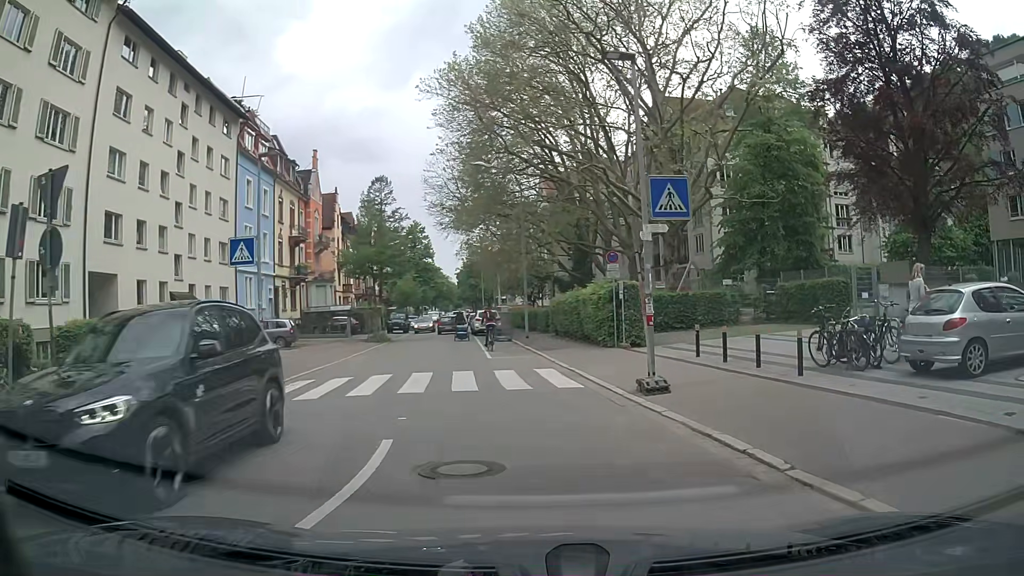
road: unclassified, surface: asphalt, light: Day
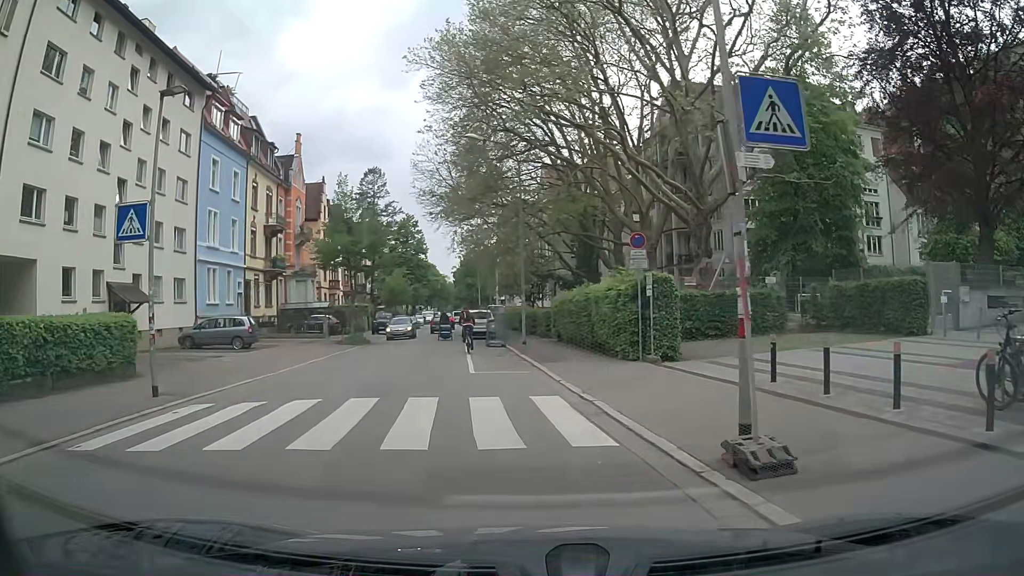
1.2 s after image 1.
(0.0, +5.9) m; 0°
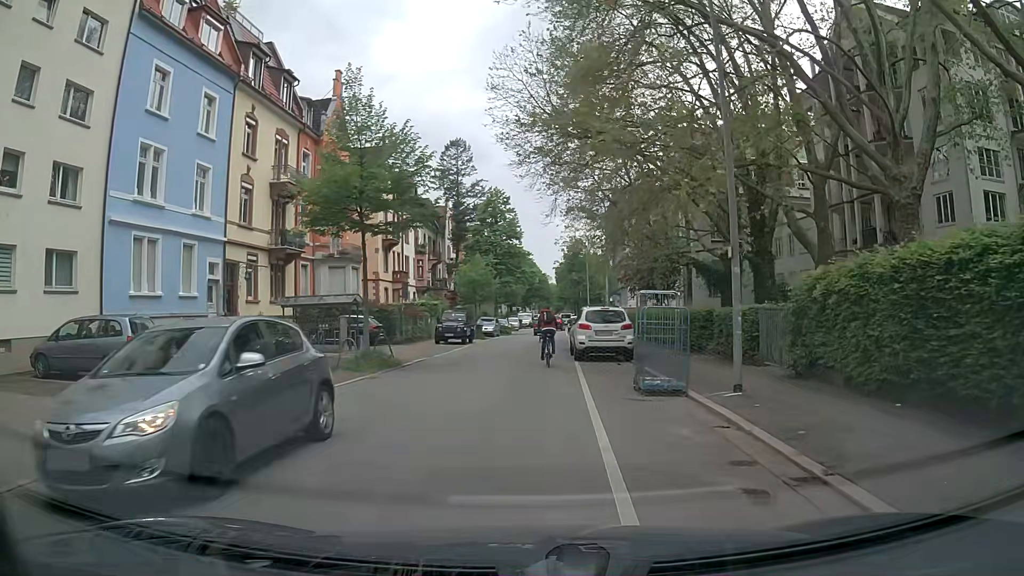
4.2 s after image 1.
(-1.8, +18.1) m; -10°
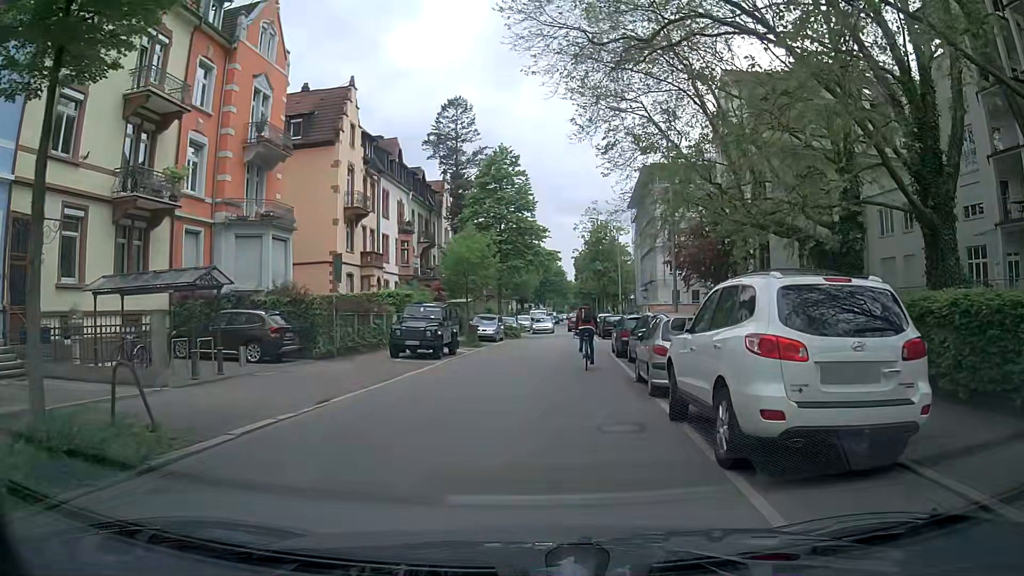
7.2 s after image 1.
(+0.1, +15.6) m; 0°
